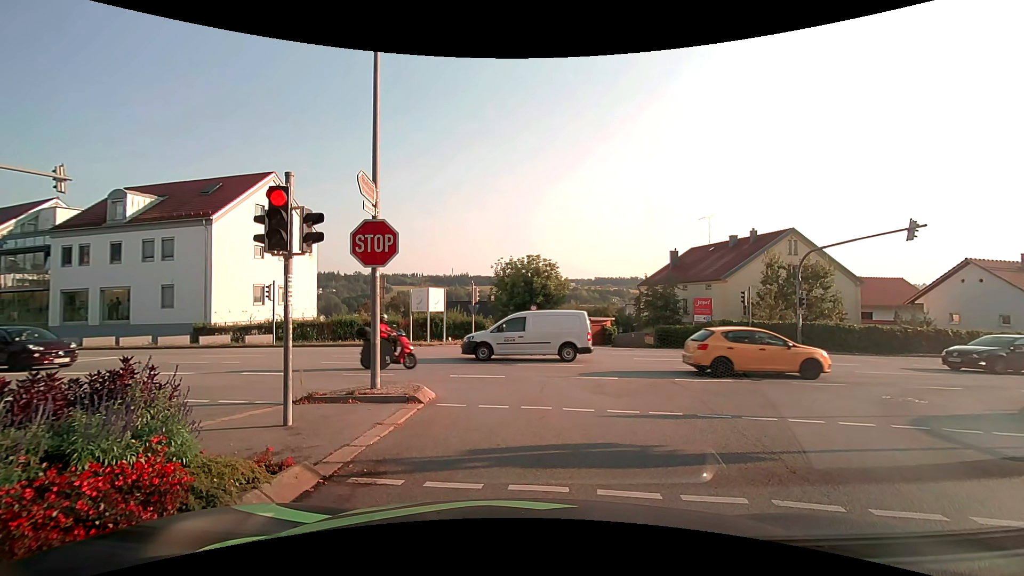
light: Day
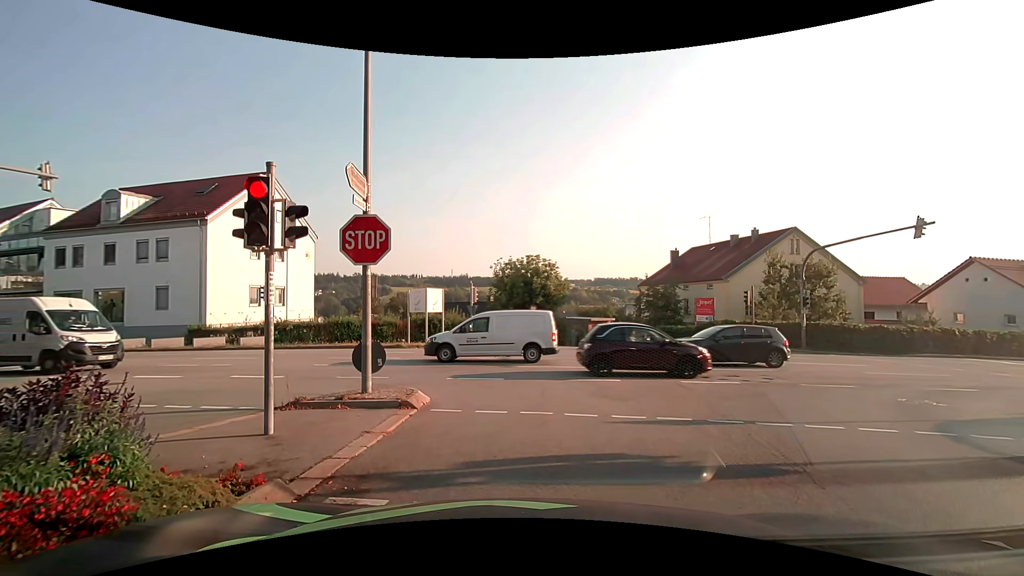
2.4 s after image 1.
(0.0, +0.5) m; 0°
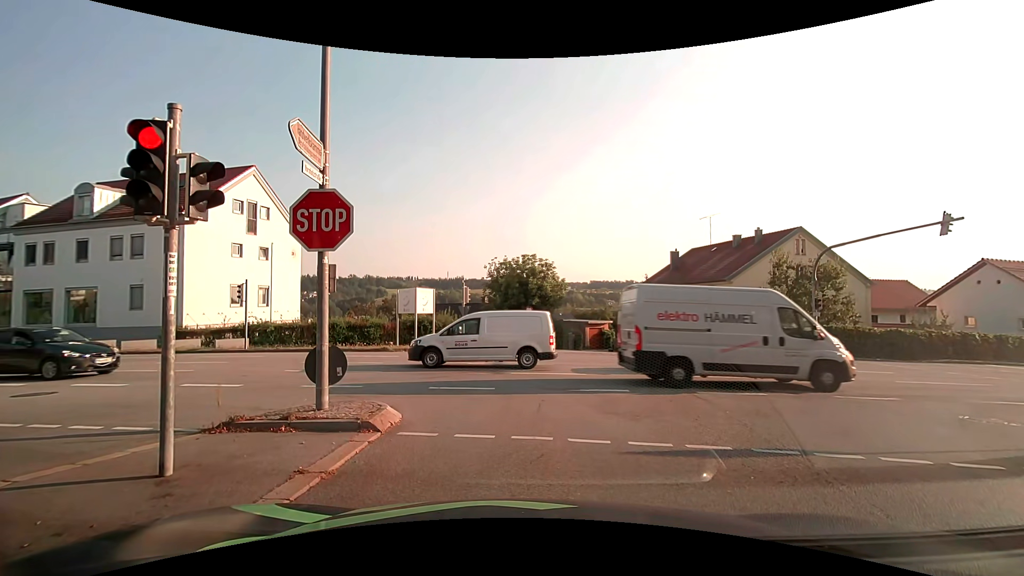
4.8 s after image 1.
(0.0, +1.6) m; 0°
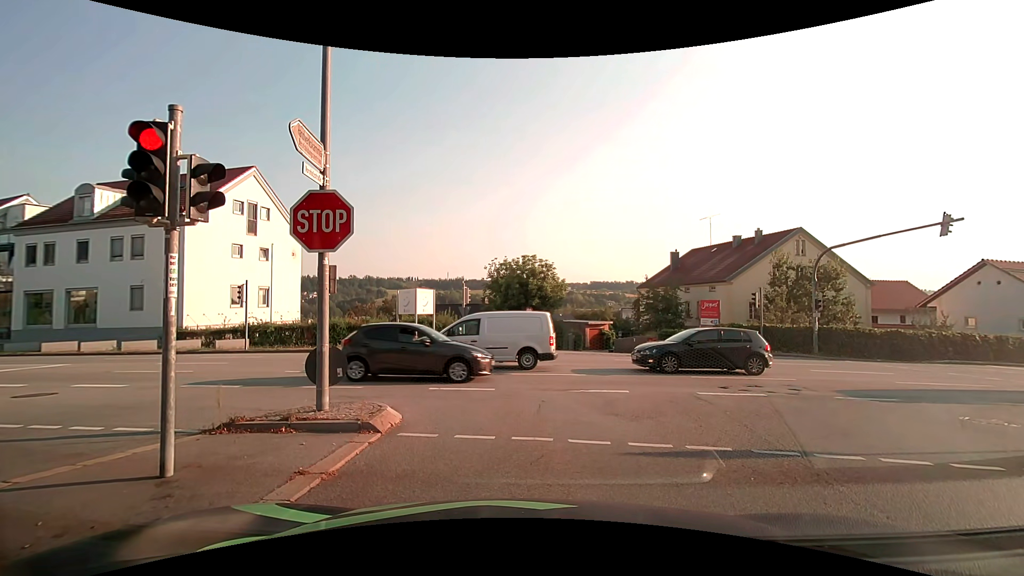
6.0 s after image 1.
(0.0, +0.1) m; 0°
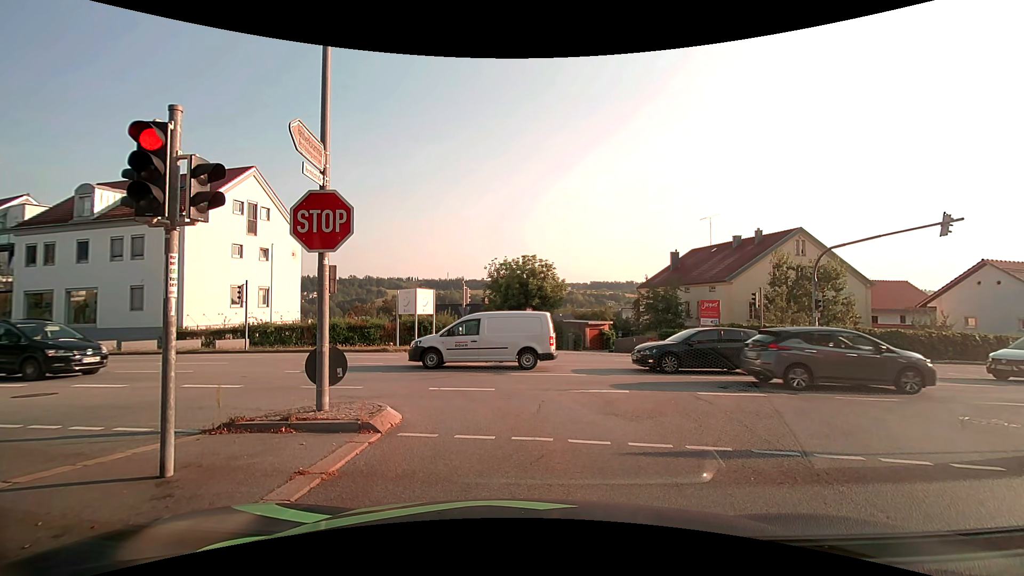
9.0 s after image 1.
(0.0, 0.0) m; 0°
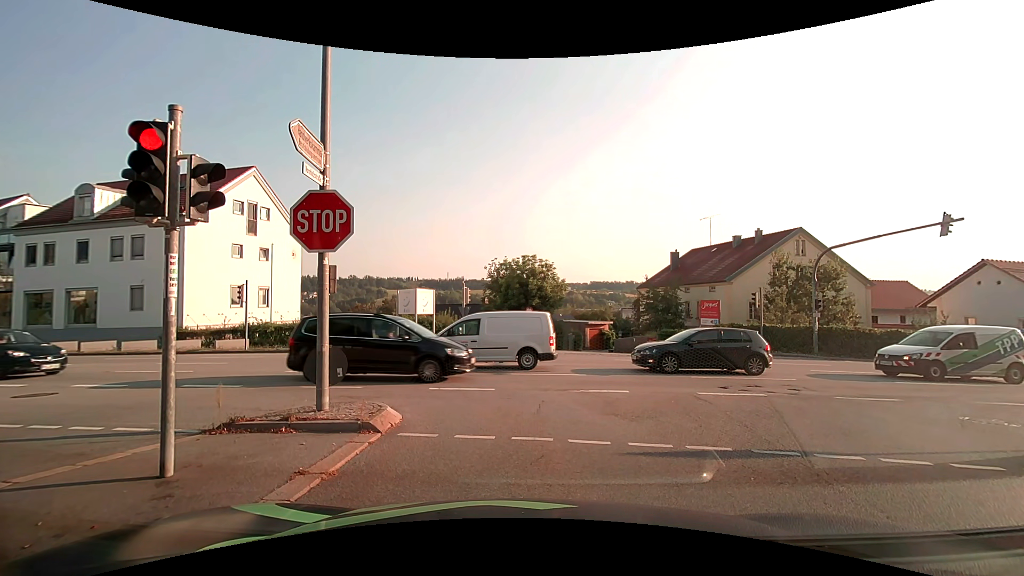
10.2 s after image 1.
(0.0, 0.0) m; 0°
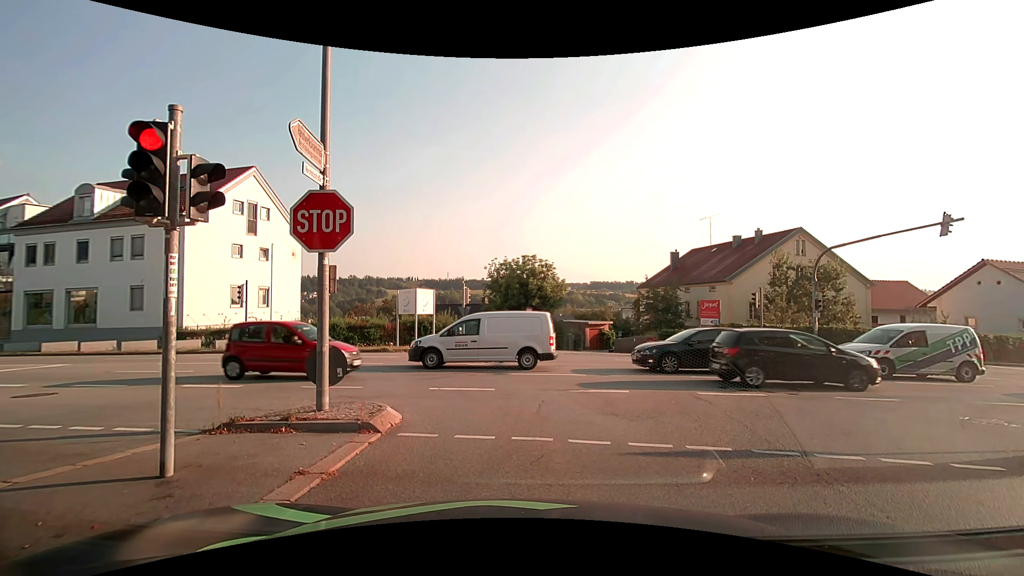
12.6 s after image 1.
(0.0, 0.0) m; 0°
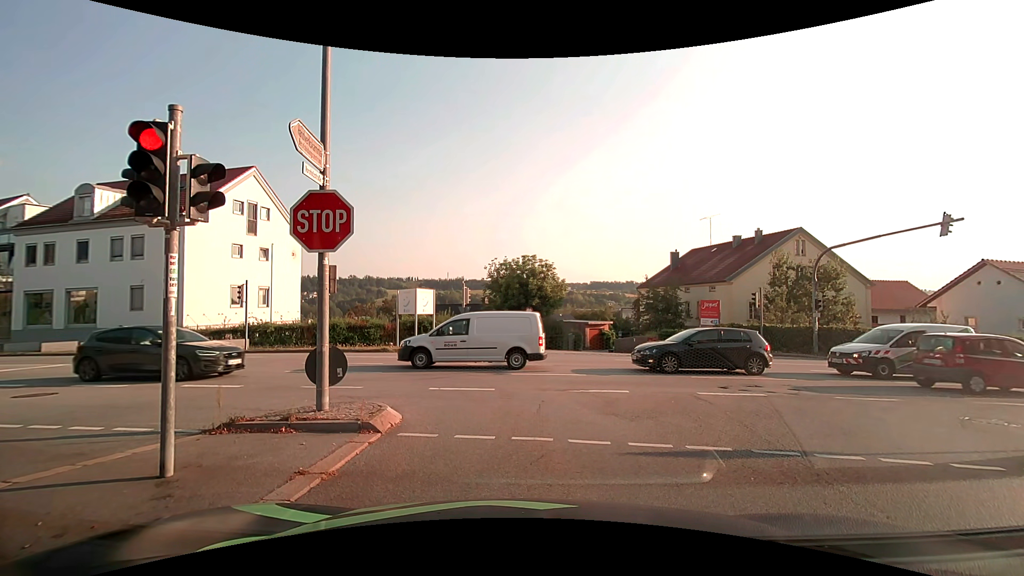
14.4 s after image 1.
(0.0, 0.0) m; 0°
